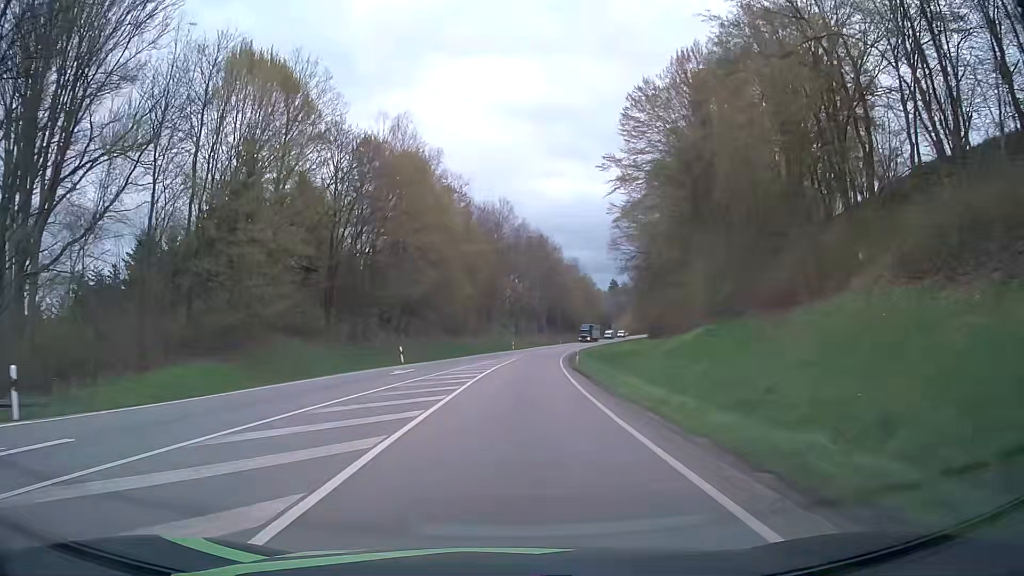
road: primary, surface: asphalt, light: Day
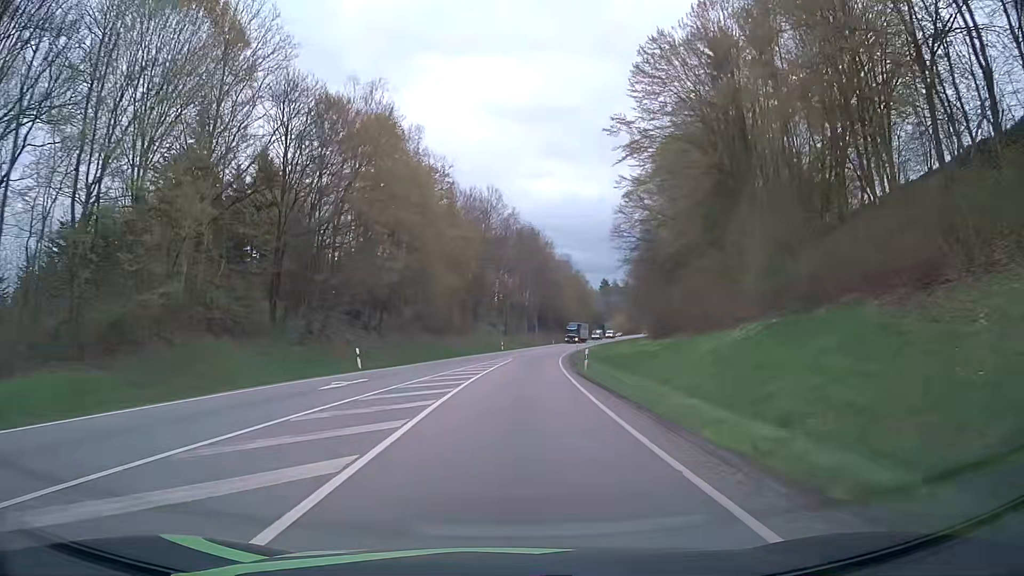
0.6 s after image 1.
(+0.1, +9.4) m; +1°
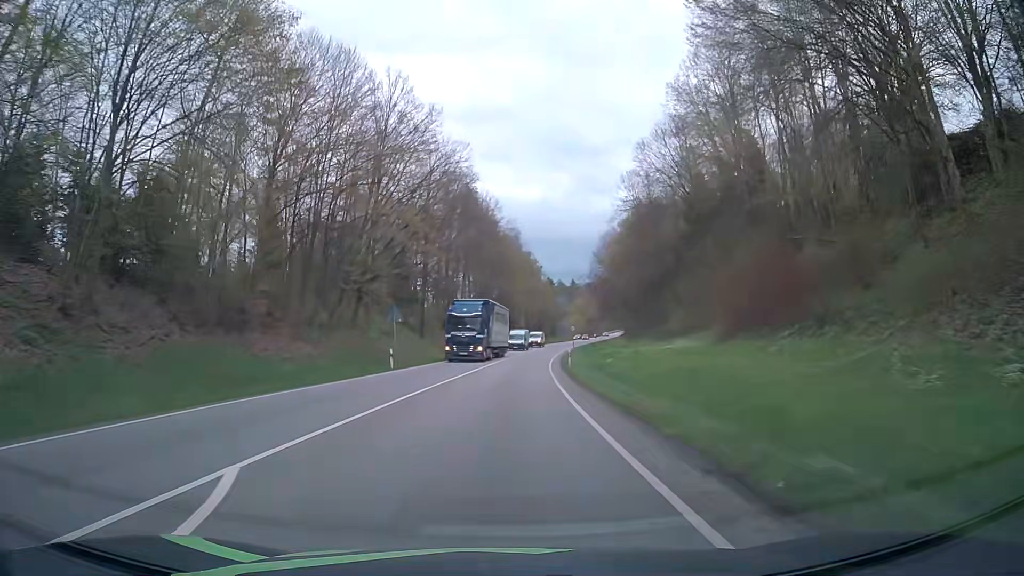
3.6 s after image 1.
(+2.0, +47.1) m; +6°
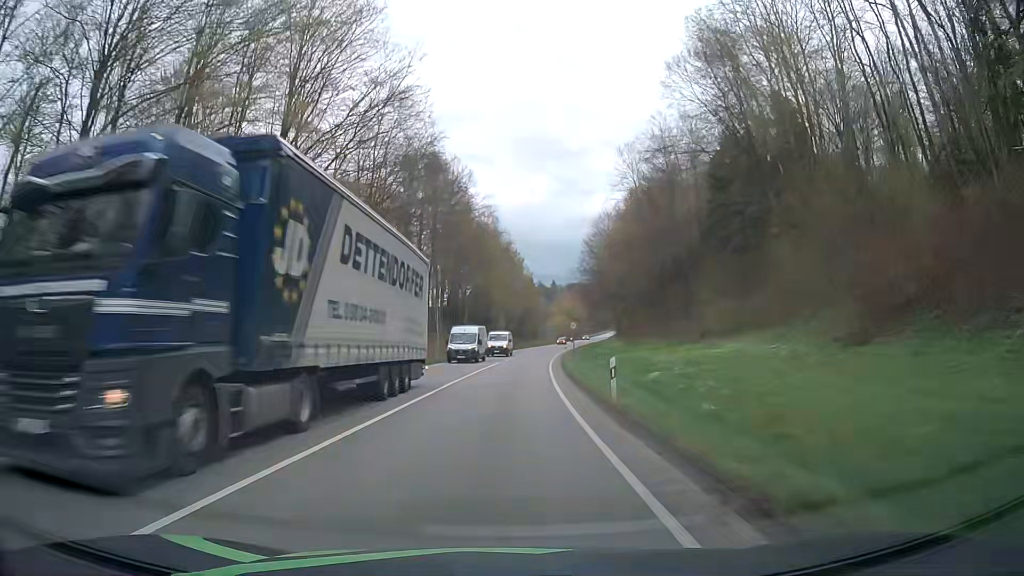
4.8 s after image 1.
(+0.1, +19.2) m; +1°
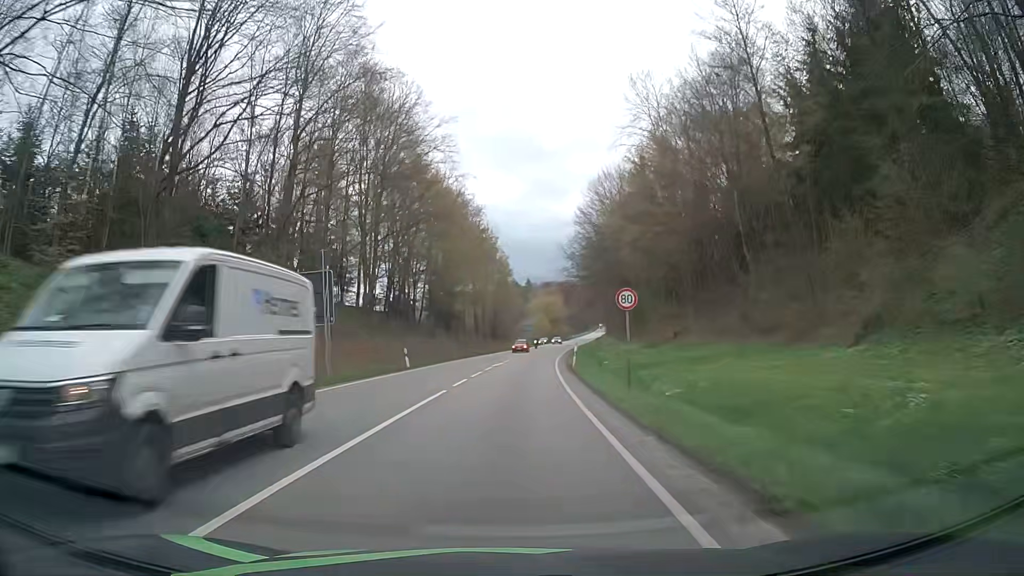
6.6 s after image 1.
(+0.7, +29.2) m; +2°
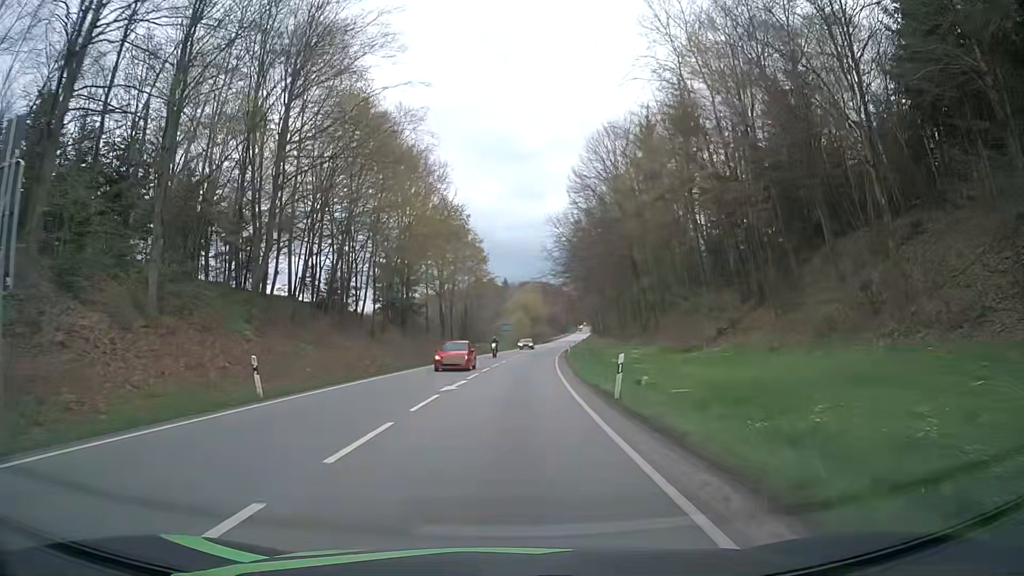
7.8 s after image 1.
(+0.3, +19.9) m; +2°
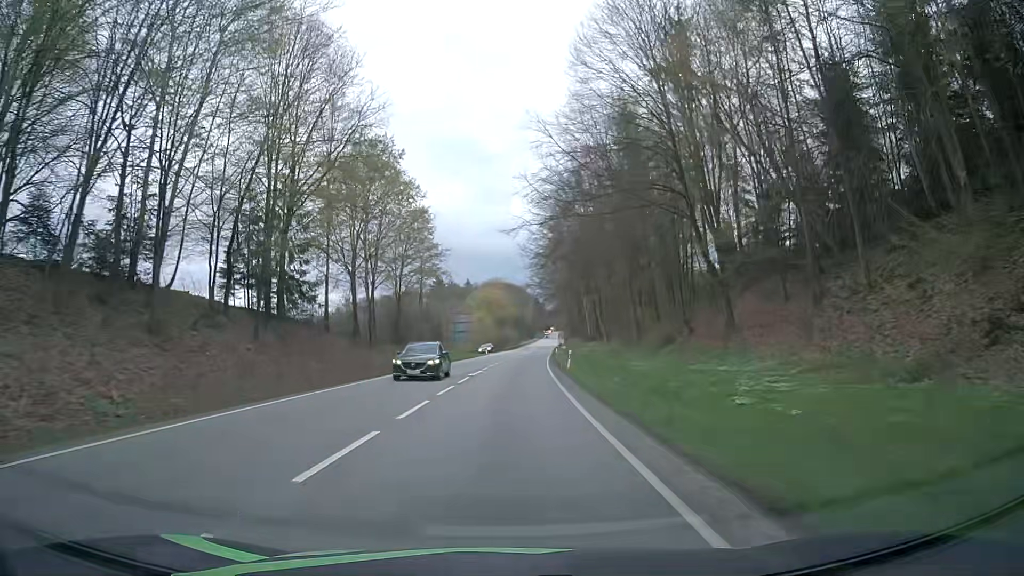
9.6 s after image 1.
(+0.9, +31.0) m; +4°
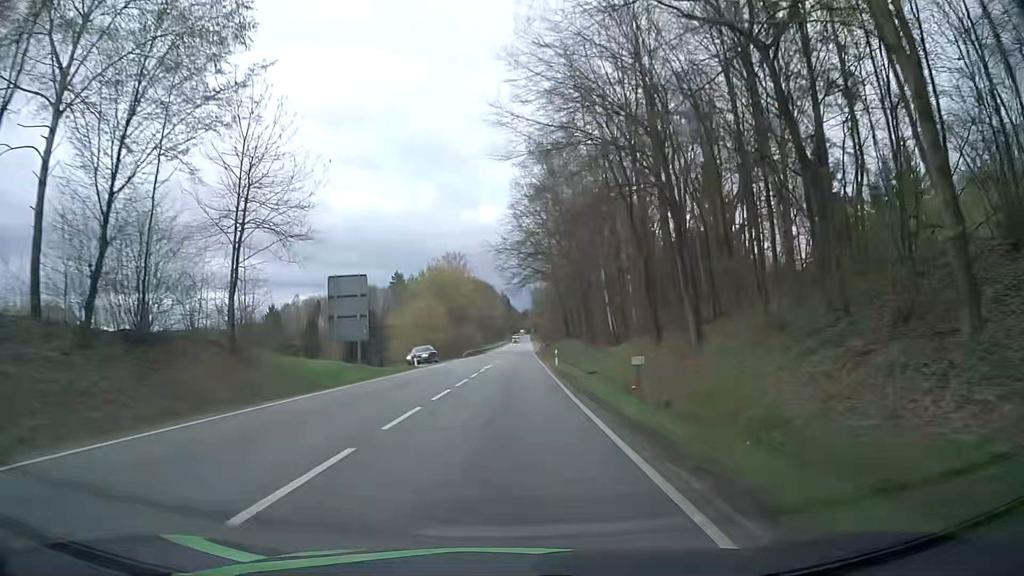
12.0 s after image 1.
(+0.7, +43.7) m; +2°
(0, +10) (0, +20) (0, +30) (+1, +40) (+1, +50) (+1, +60) (+2, +70) (+2, +80) (+3, +90) (+3, +100) m
